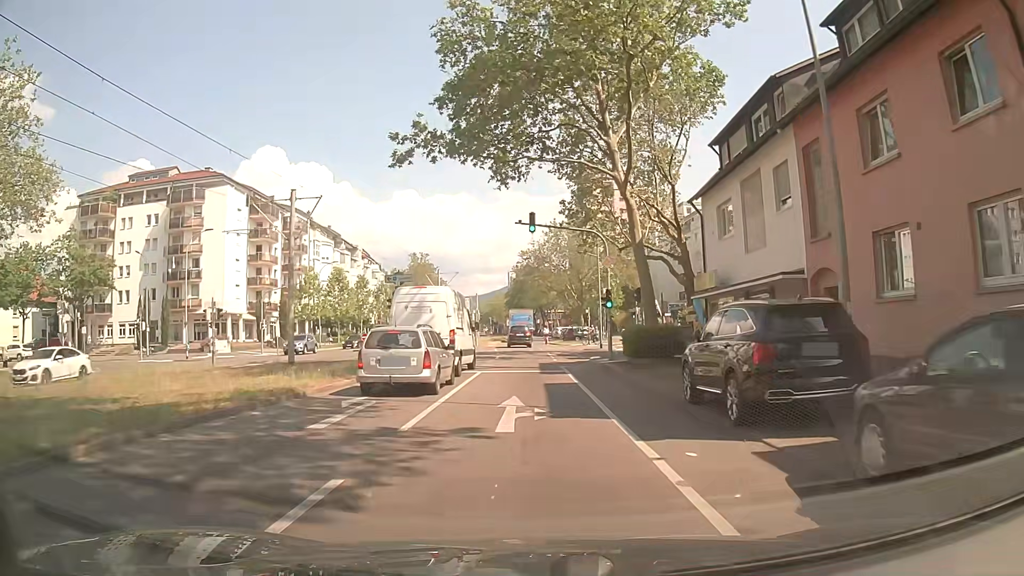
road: tertiary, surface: asphalt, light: Day
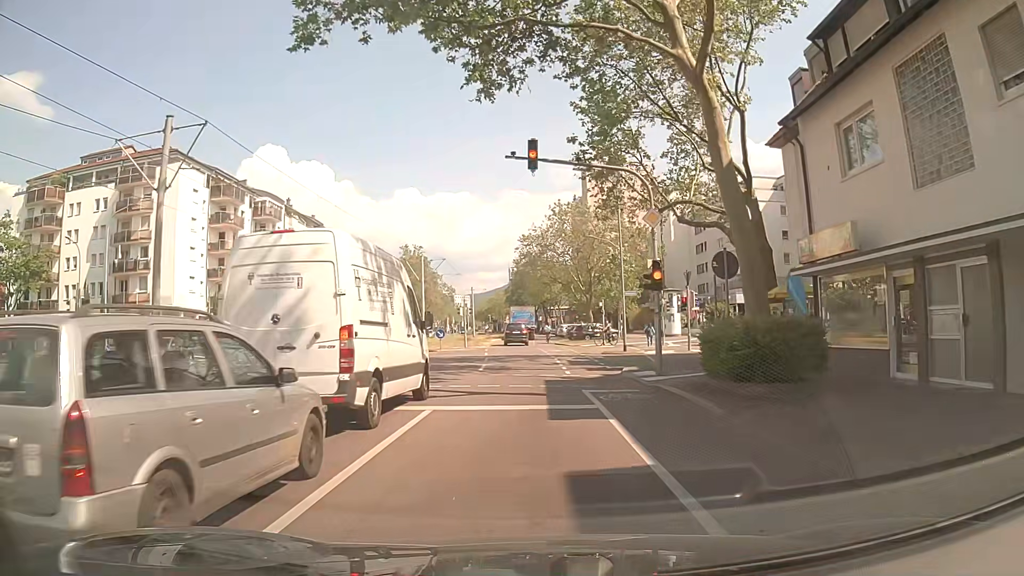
(-0.2, +10.8) m; -1°
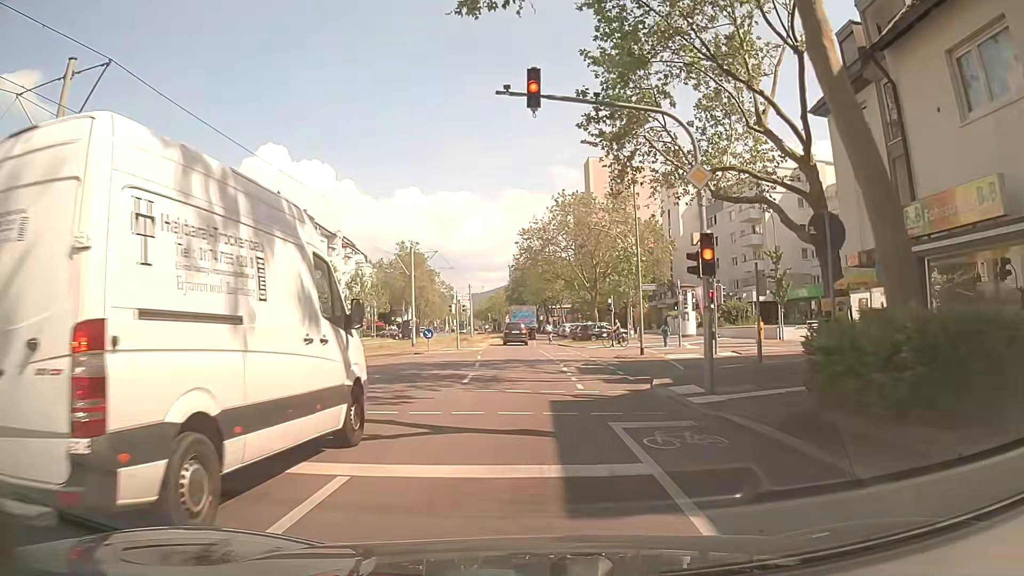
(0.0, +5.1) m; -1°
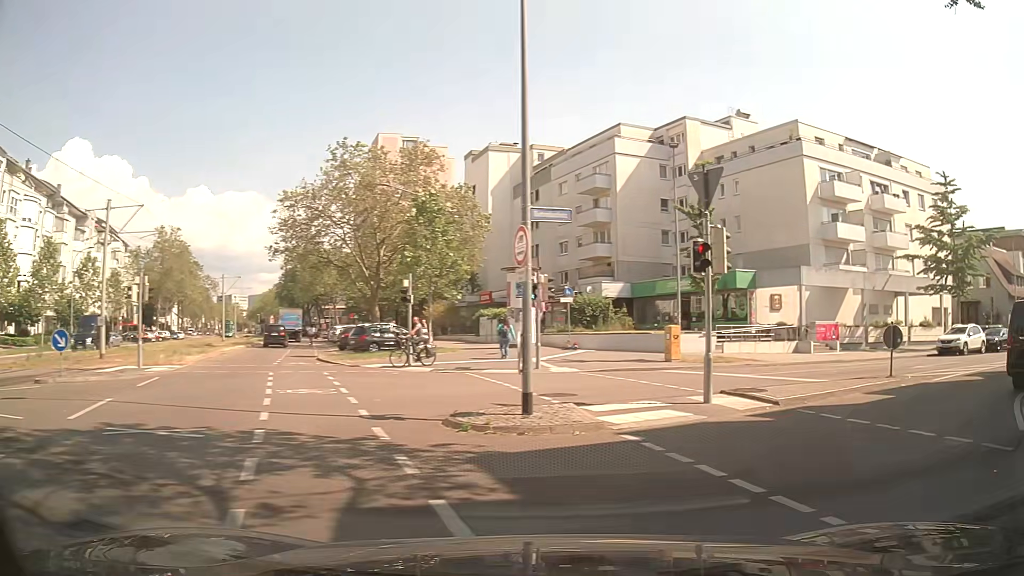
(+1.0, +18.8) m; +20°
